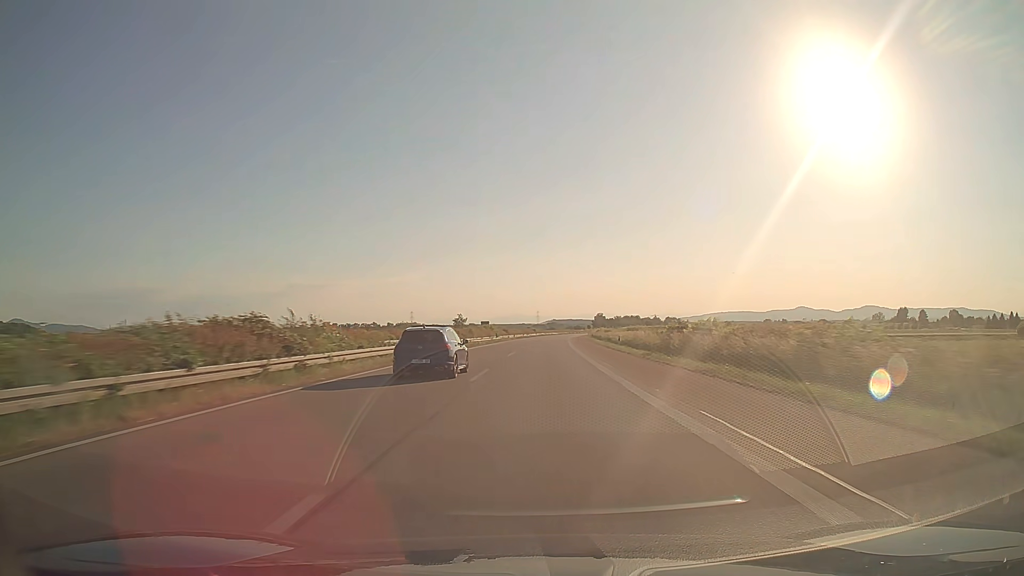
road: trunk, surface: asphalt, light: Day
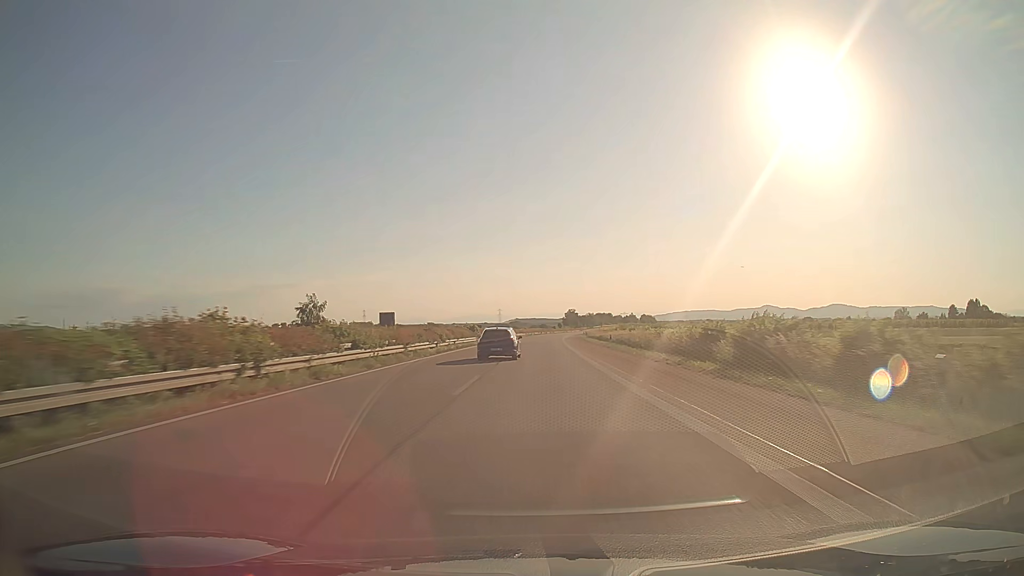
(+2.4, +93.8) m; +3°
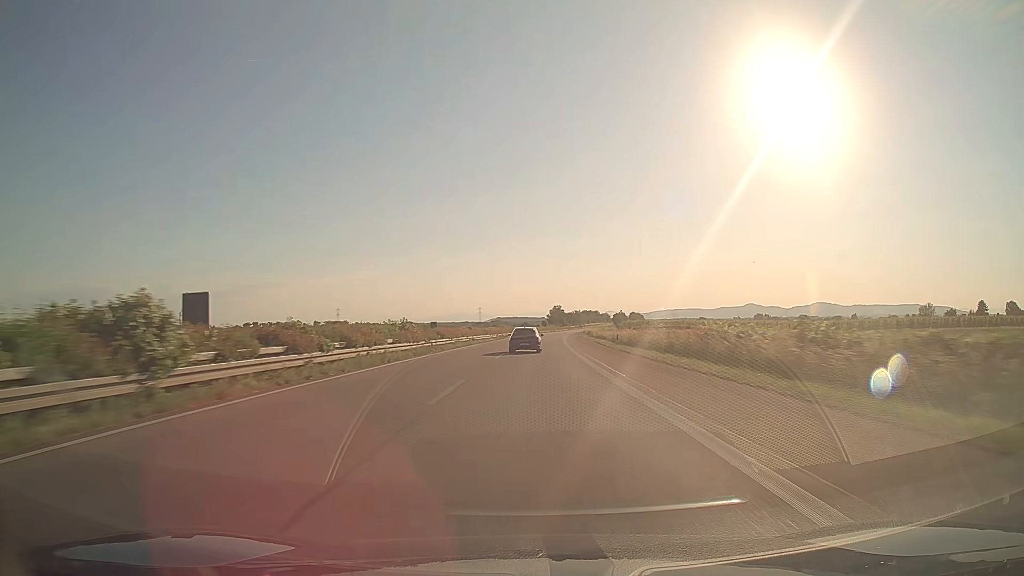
(+0.7, +56.2) m; +2°
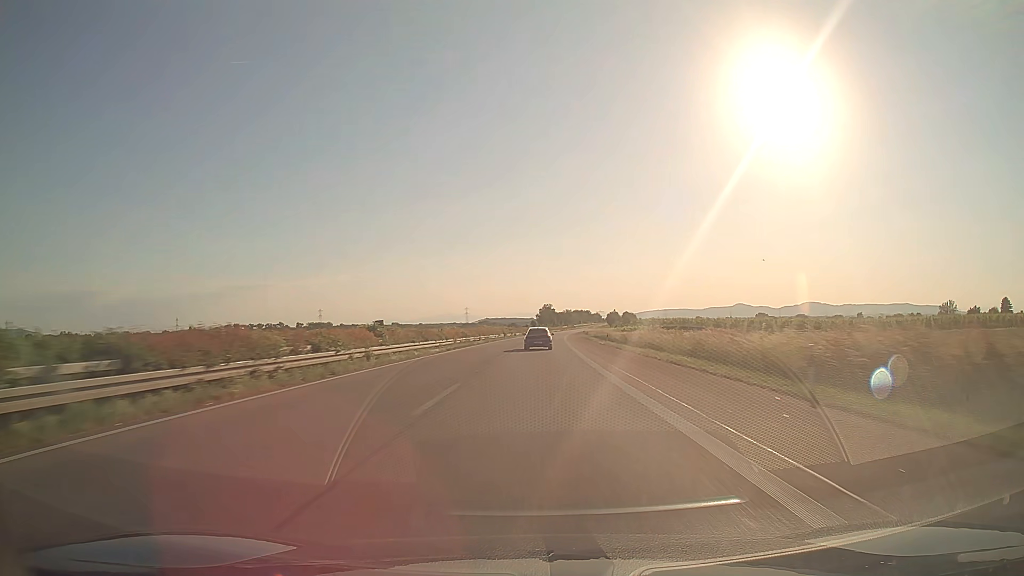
(+0.3, +37.5) m; +1°
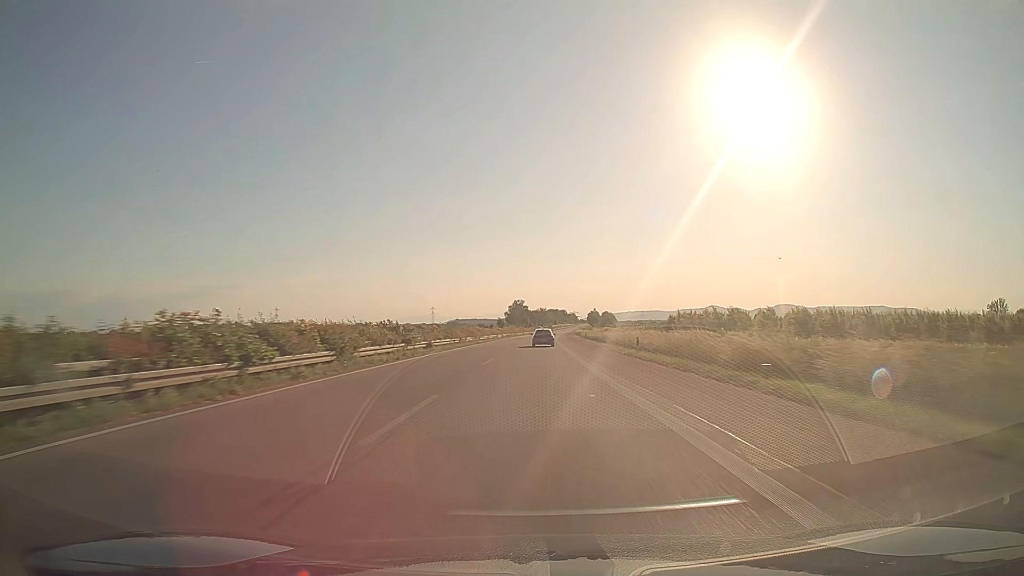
(+1.5, +75.3) m; +2°
(0, +10) (0, +20) (0, +30) (0, +40) (+1, +50) (+1, +60) (+1, +70) (+1, +80) (+1, +90) (+2, +100) m
